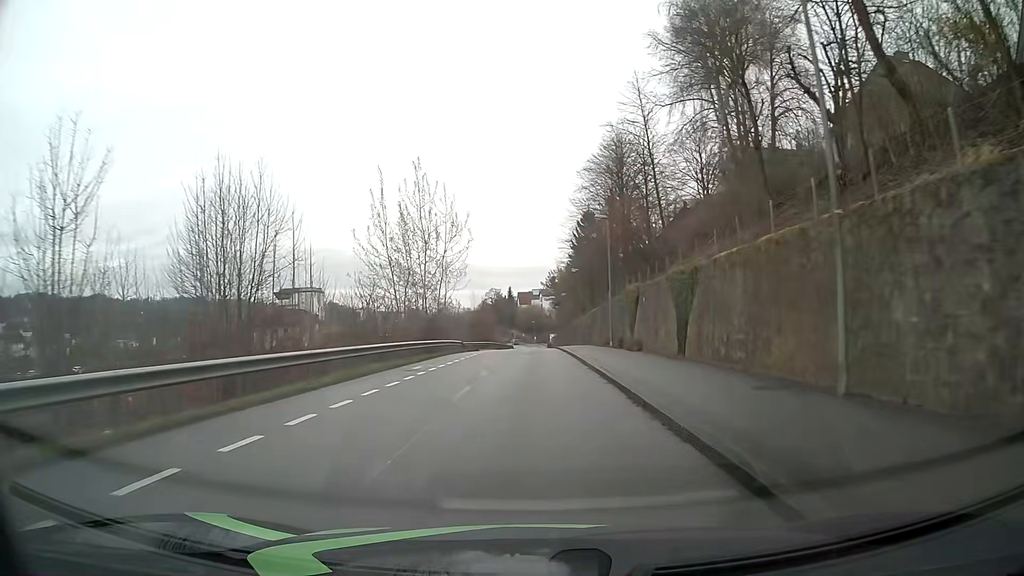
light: Day
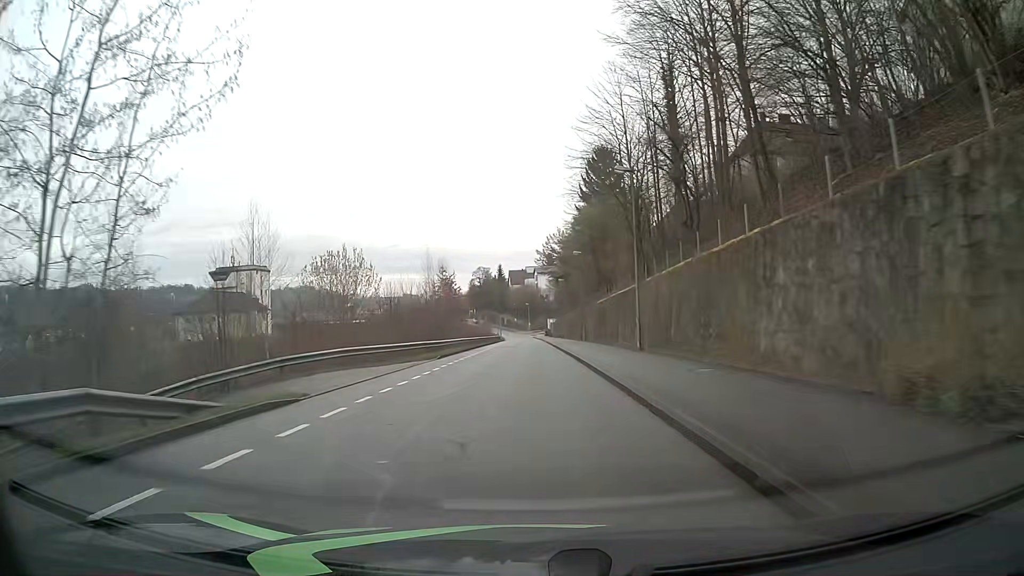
(0.0, +41.3) m; +1°
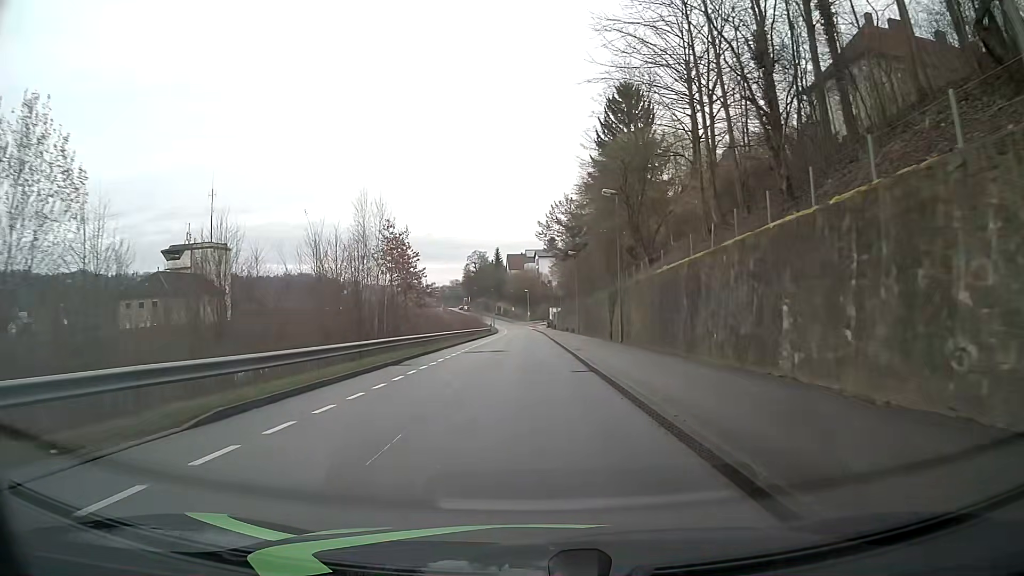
(-0.3, +24.4) m; -1°
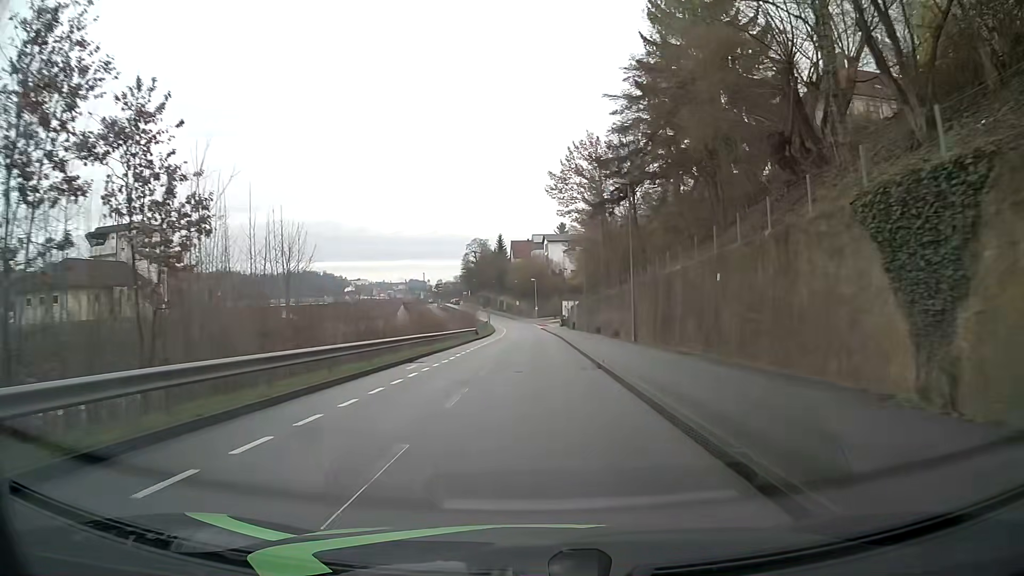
(0.0, +32.0) m; 0°
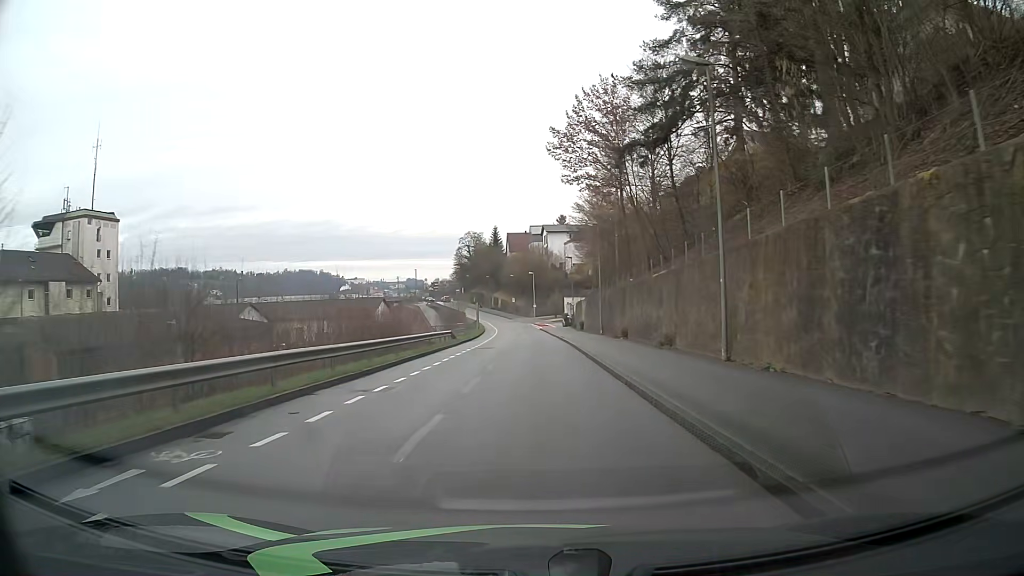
(0.0, +16.0) m; 0°
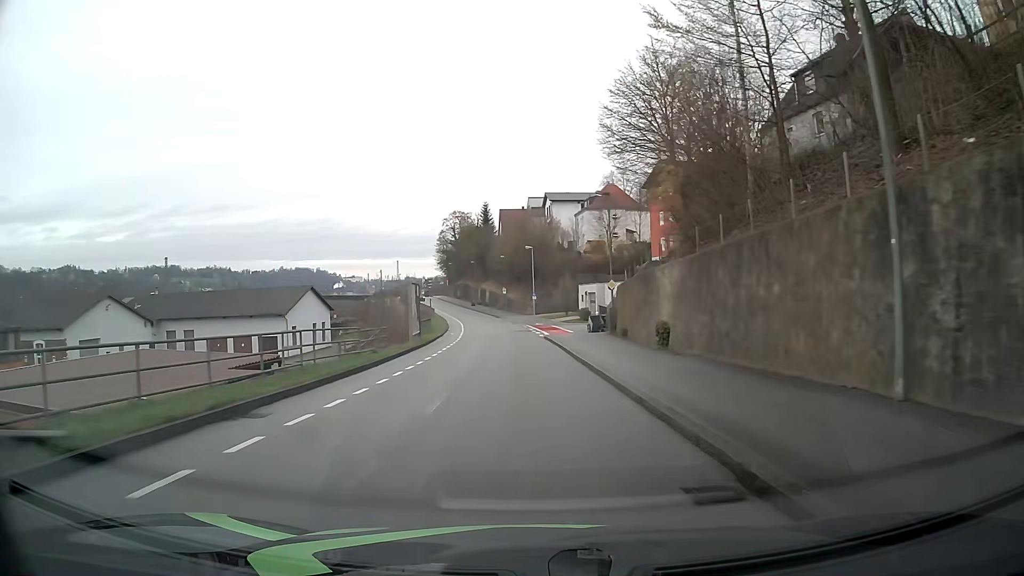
(+0.5, +38.9) m; +1°
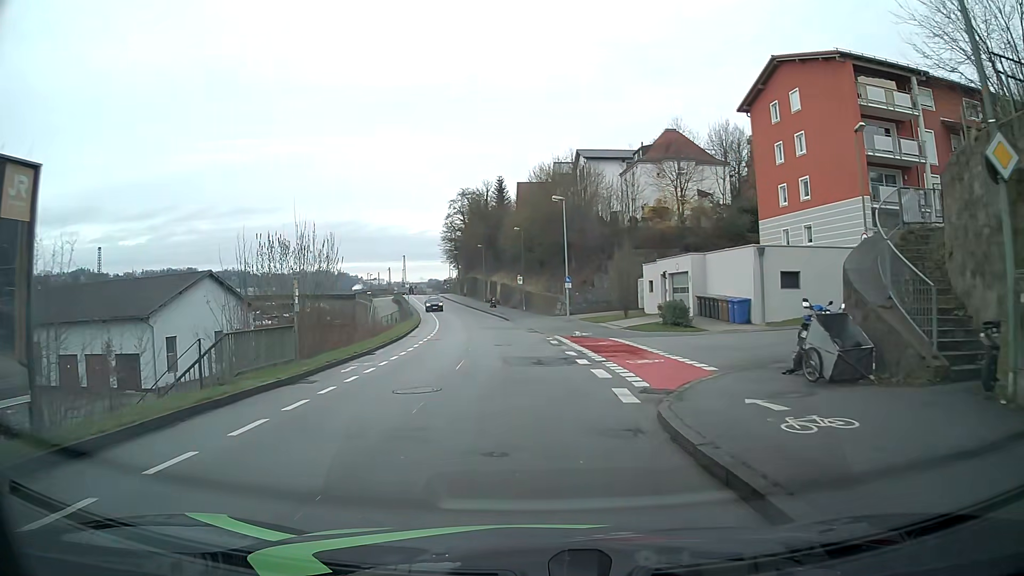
(-0.6, +31.1) m; -2°
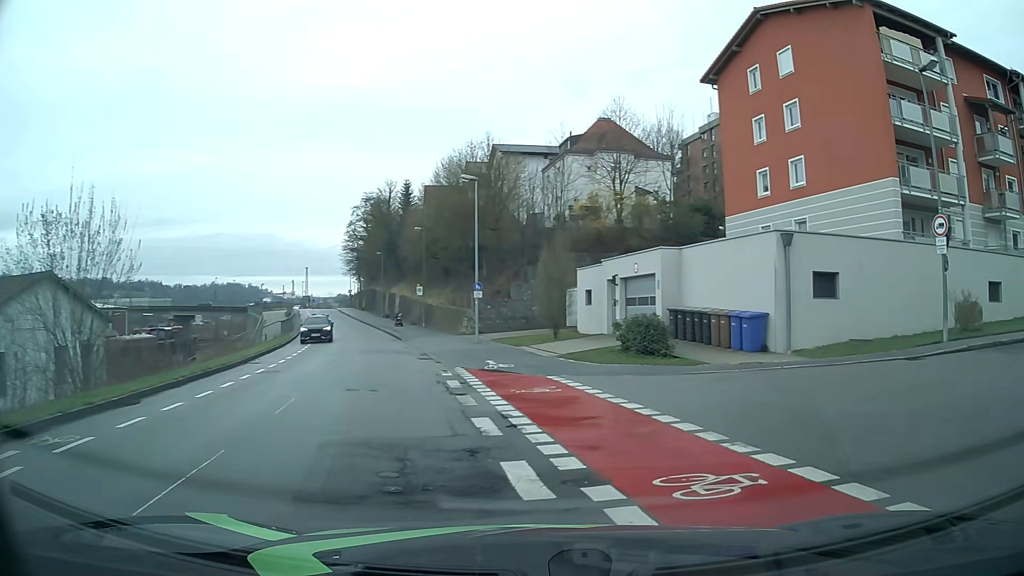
(+0.2, +10.4) m; +7°
(+4, +9) (+13, +12) (+23, +12) (+32, +16) (+41, +21) (+49, +27) (+58, +32) (+67, +36) (+76, +38) (+86, +41) m
